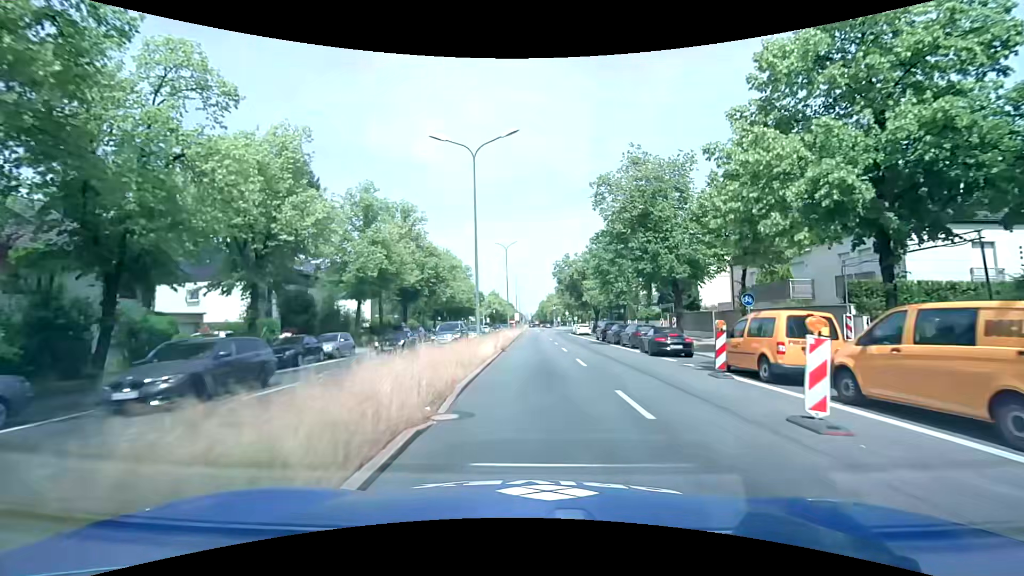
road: primary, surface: asphalt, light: Day
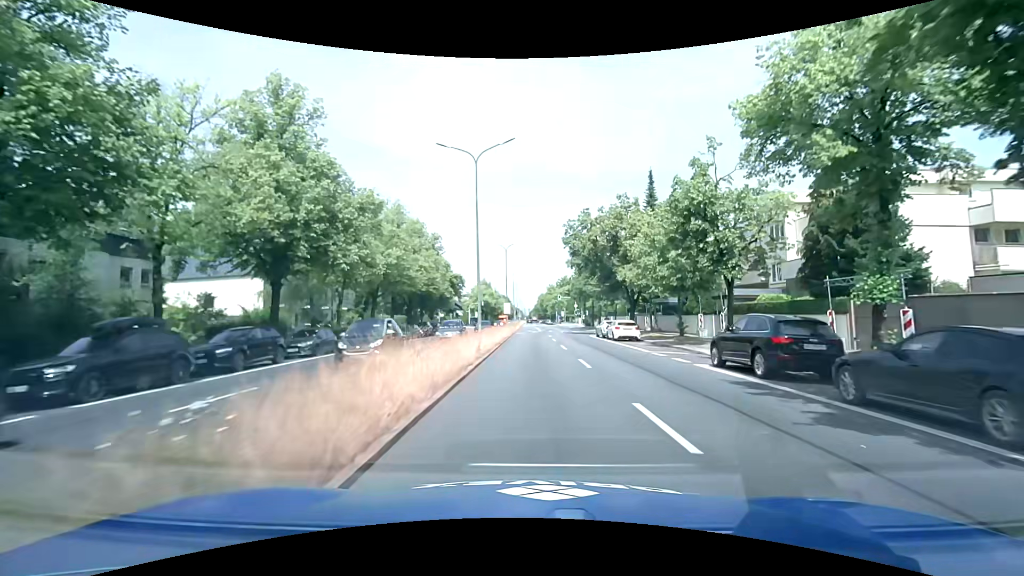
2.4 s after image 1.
(+0.3, +29.3) m; +1°
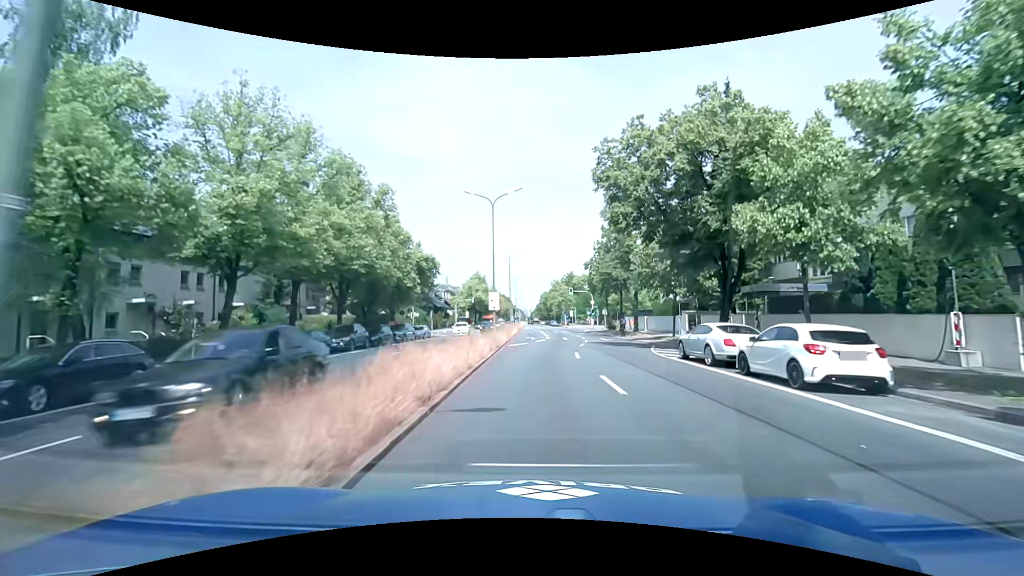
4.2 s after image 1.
(-0.1, +23.0) m; 0°
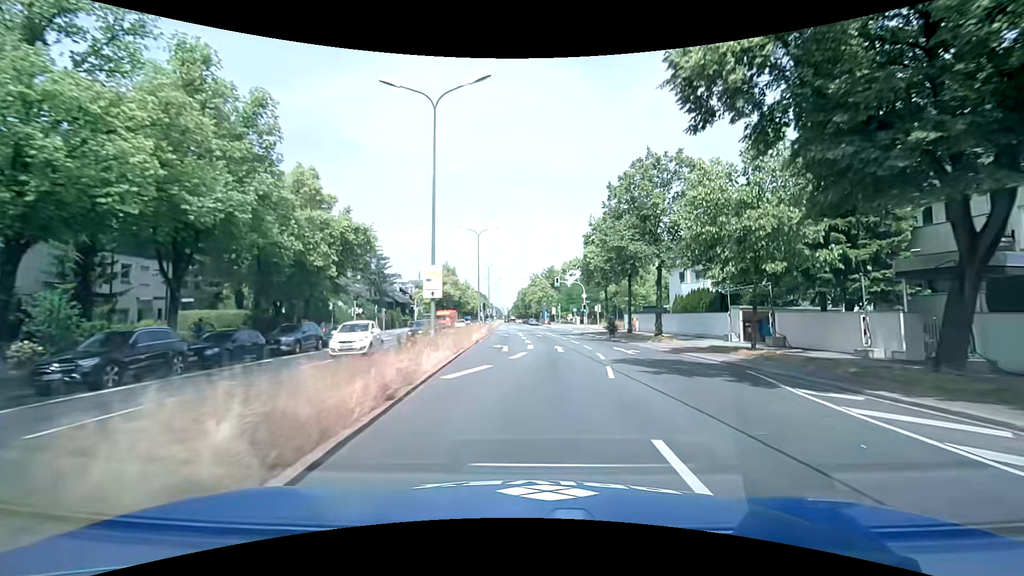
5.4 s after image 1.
(+0.2, +15.7) m; +2°
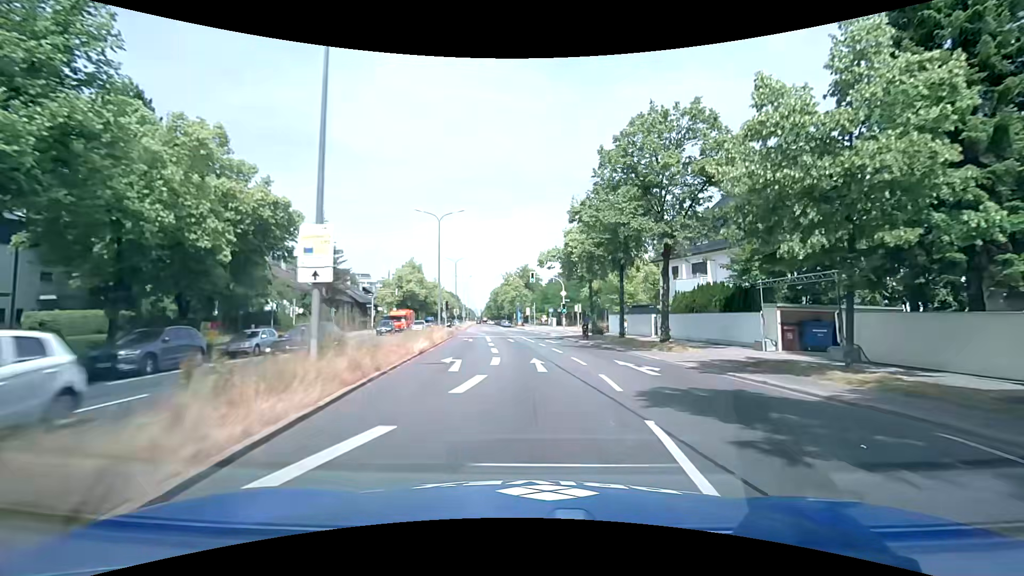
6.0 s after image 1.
(+0.2, +7.9) m; +3°
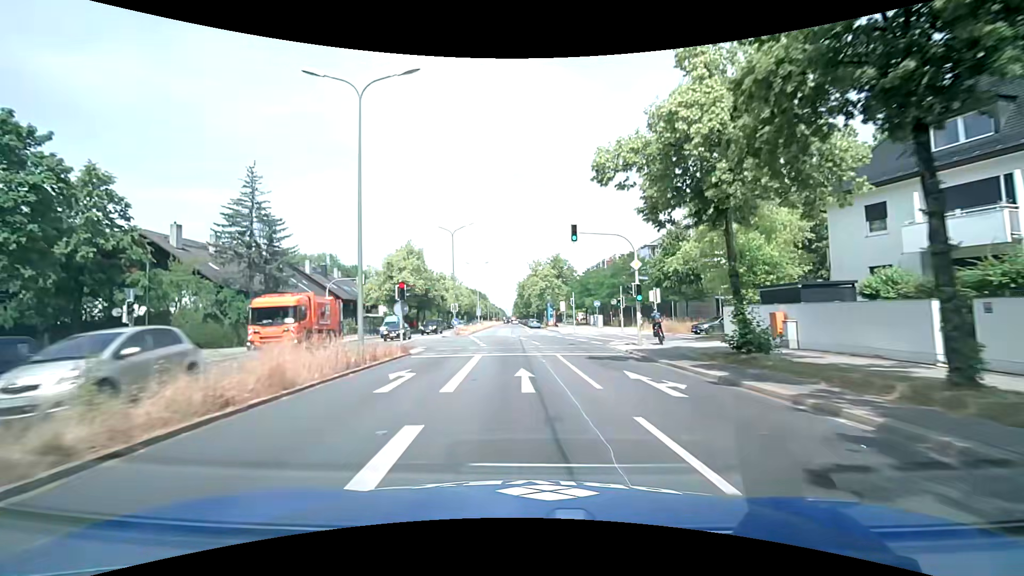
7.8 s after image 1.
(-0.4, +23.8) m; -3°
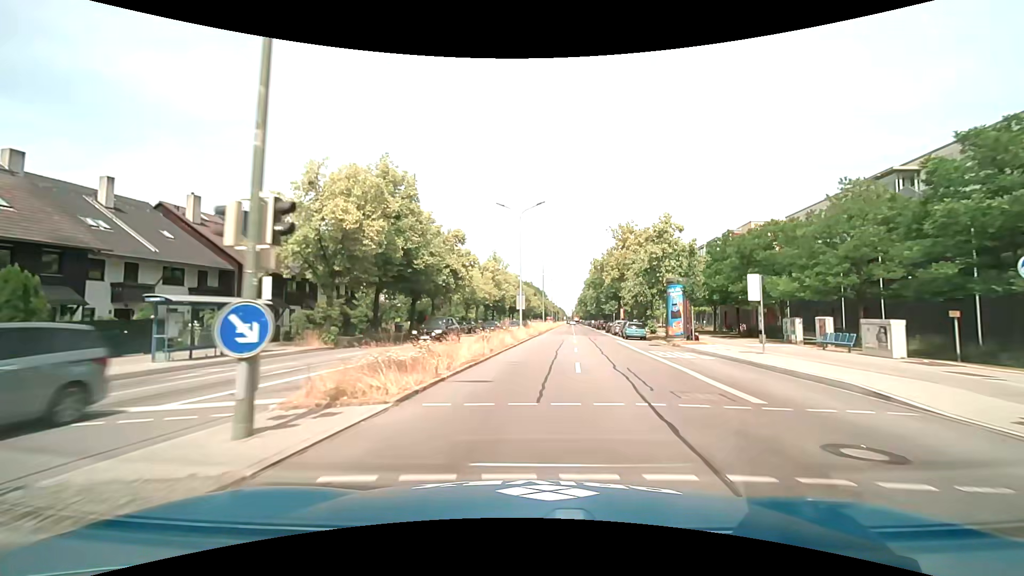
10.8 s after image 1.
(-2.8, +39.9) m; -7°
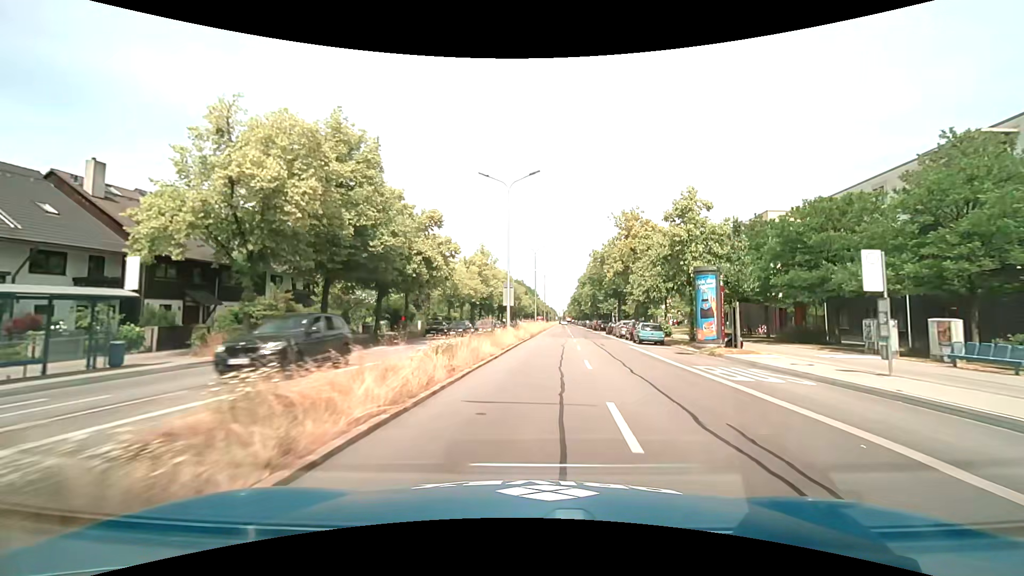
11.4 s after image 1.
(0.0, +8.0) m; +1°
(0, +10) (+1, +20) (+1, +30) (+2, +40) (+3, +50) (+3, +60) (+4, +70) (+5, +80) (+5, +90) (+6, +100) m
